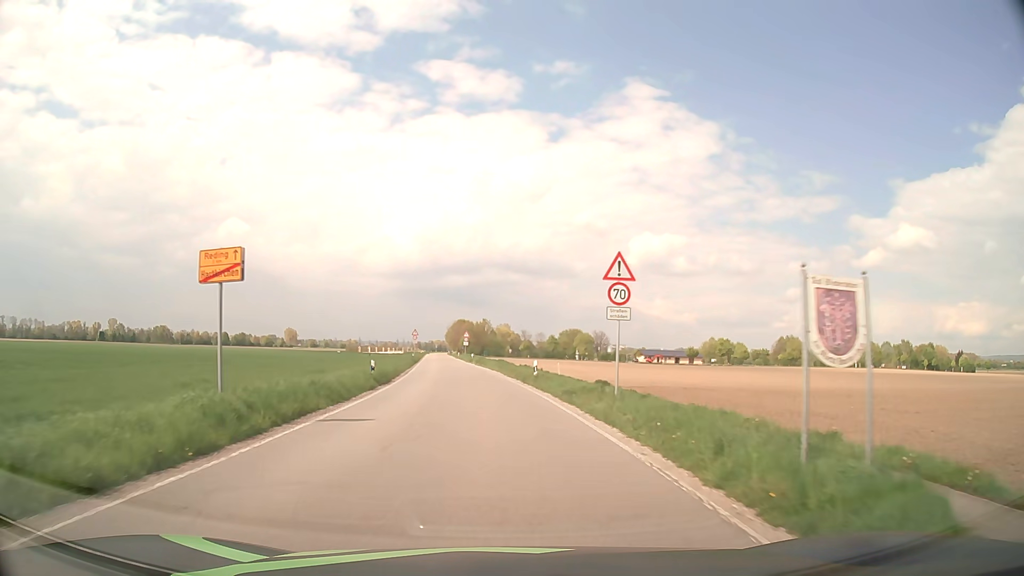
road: secondary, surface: asphalt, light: Day
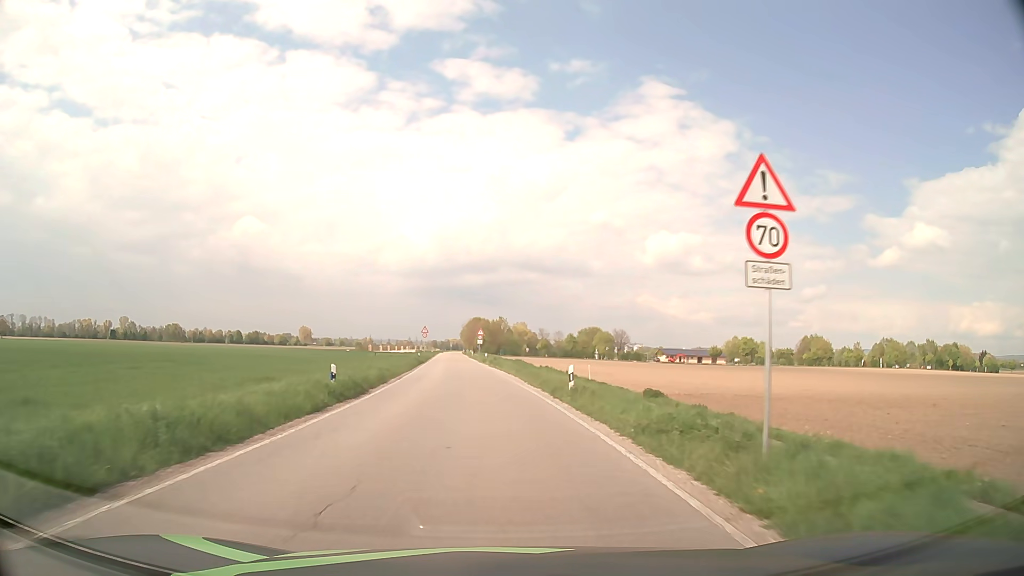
(-0.1, +8.9) m; -1°
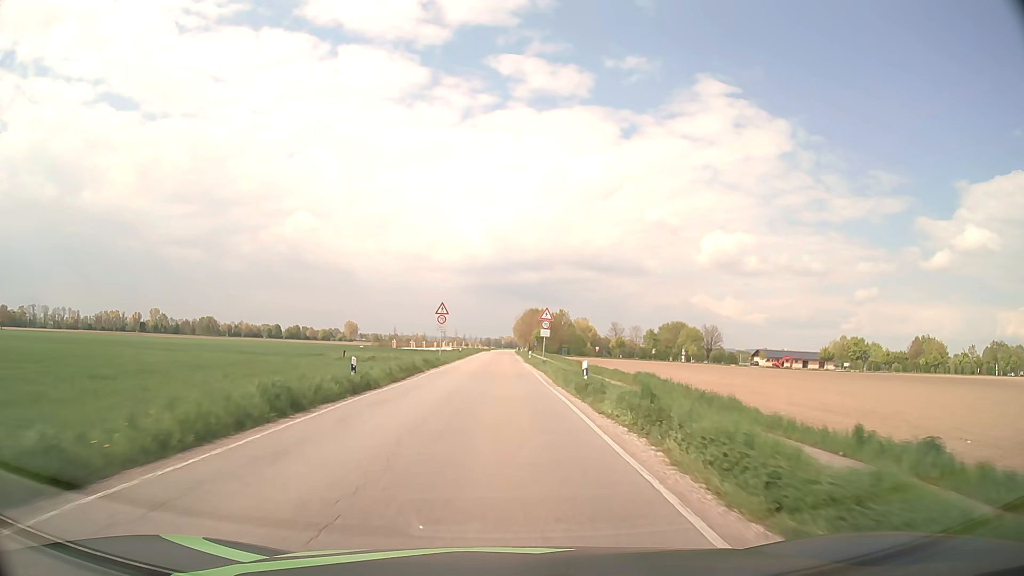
(-2.6, +48.5) m; -5°
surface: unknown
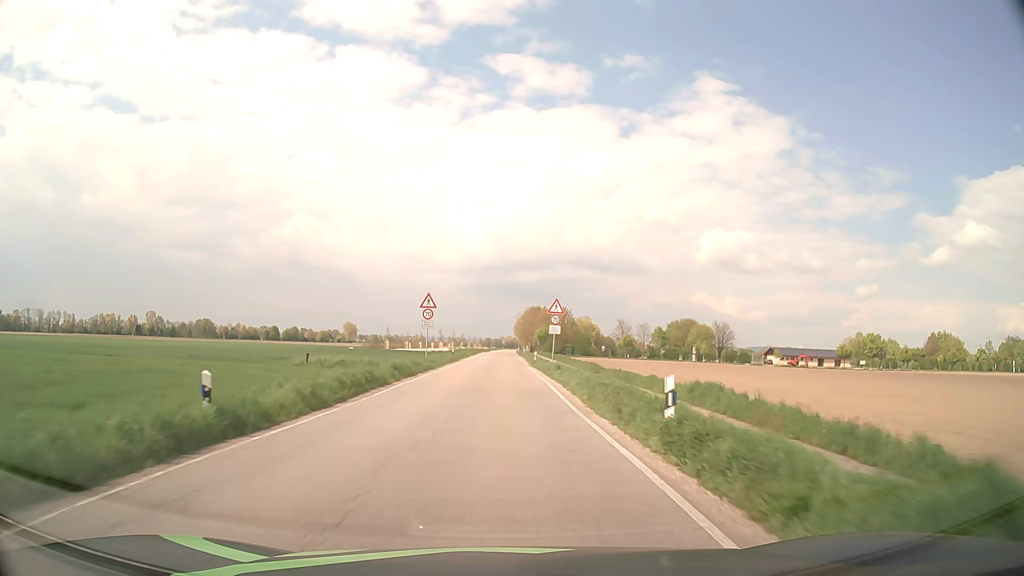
(0.0, +10.2) m; 0°
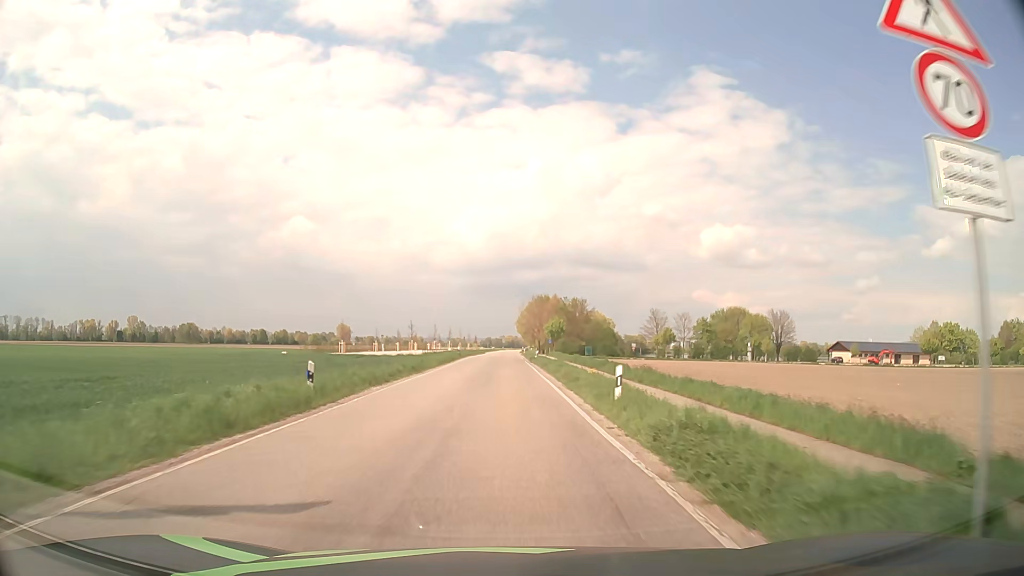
(+0.1, +41.5) m; 0°
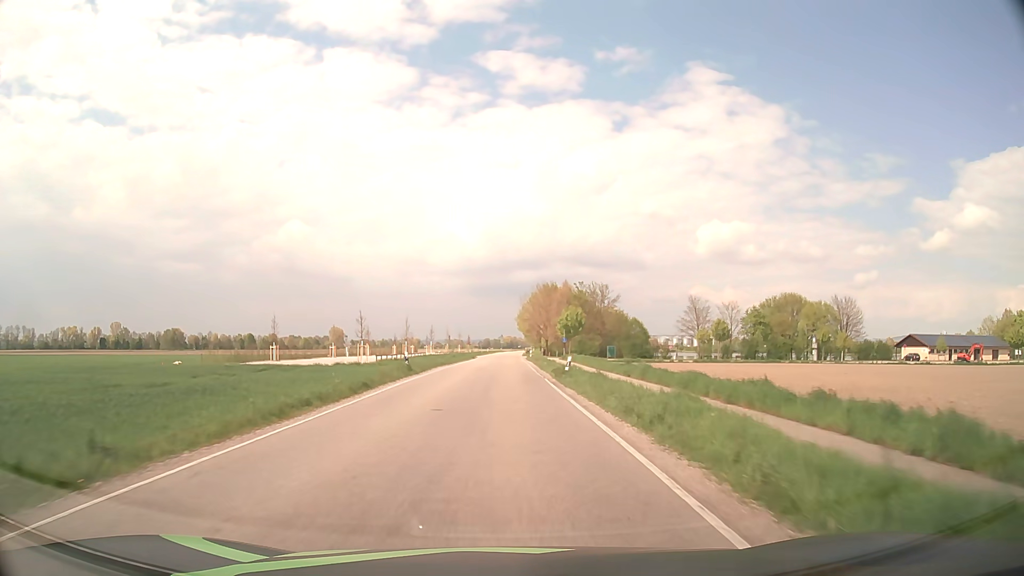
(+0.1, +31.6) m; 0°
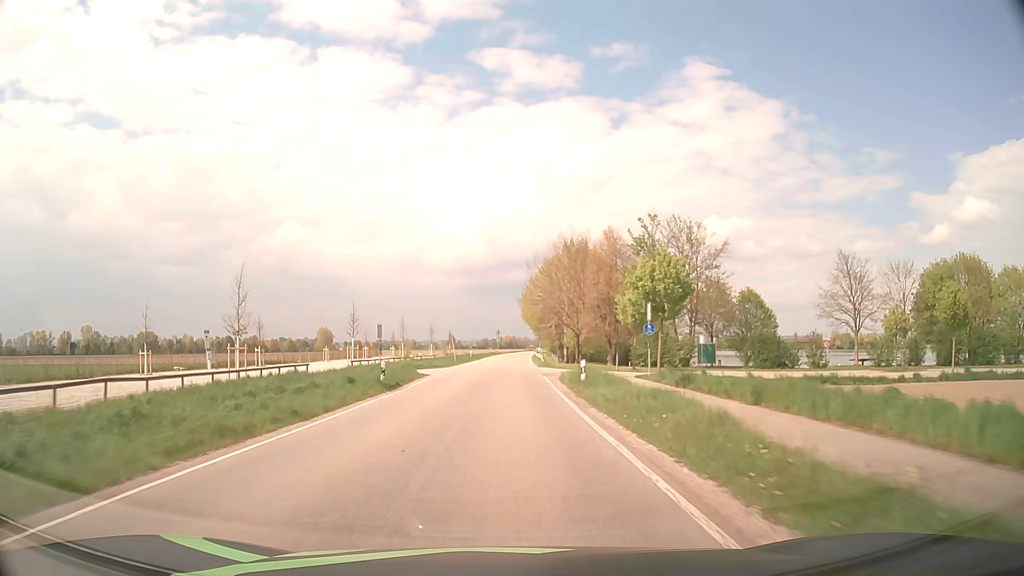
(+0.1, +53.2) m; 0°
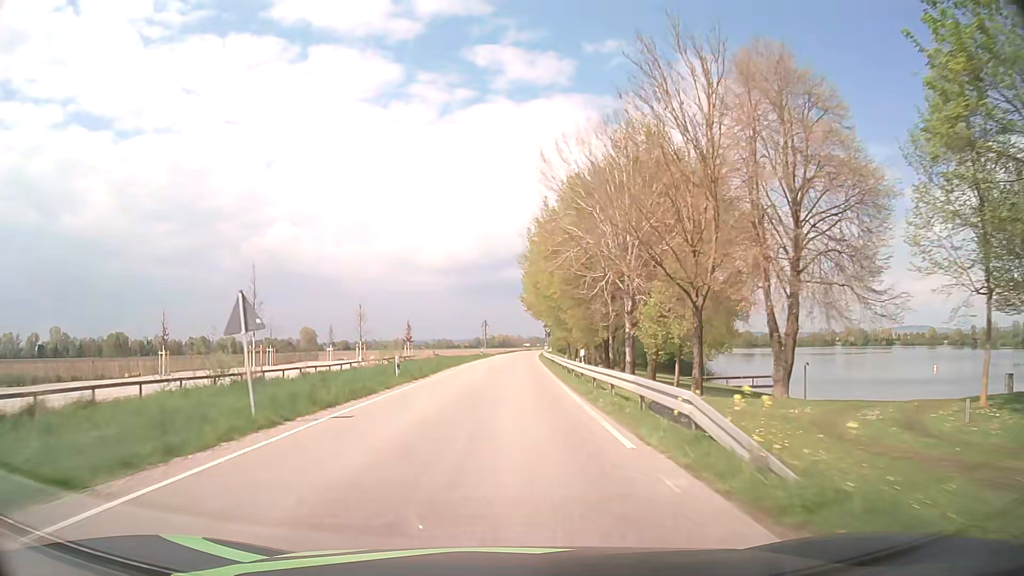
(+0.4, +42.9) m; +1°
(0, +10) (0, +20) (0, +30) (0, +40) (+1, +50) (+1, +60) (+1, +70) (+2, +80) (+2, +90) (+3, +100) m
